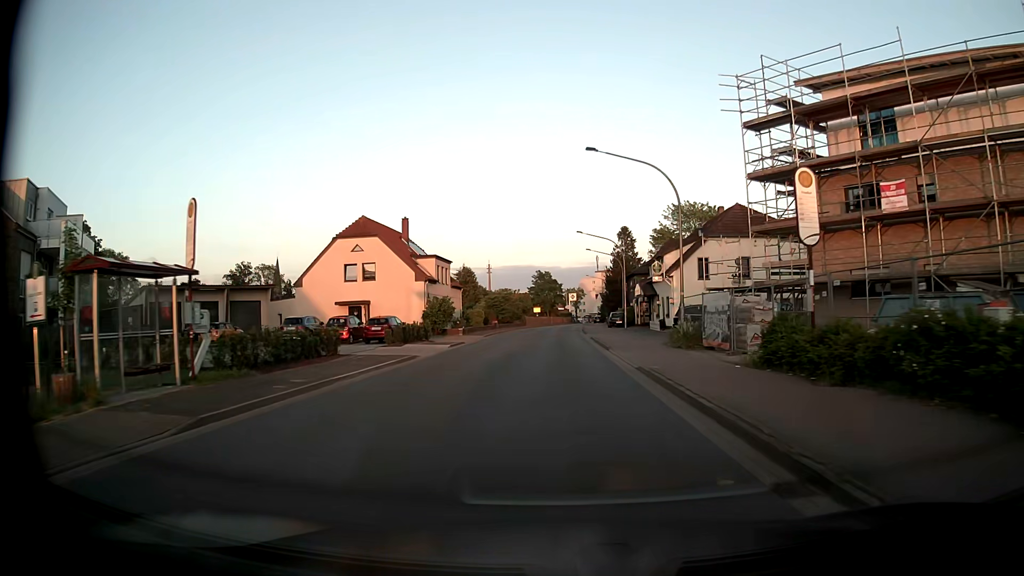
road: tertiary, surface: asphalt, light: Day
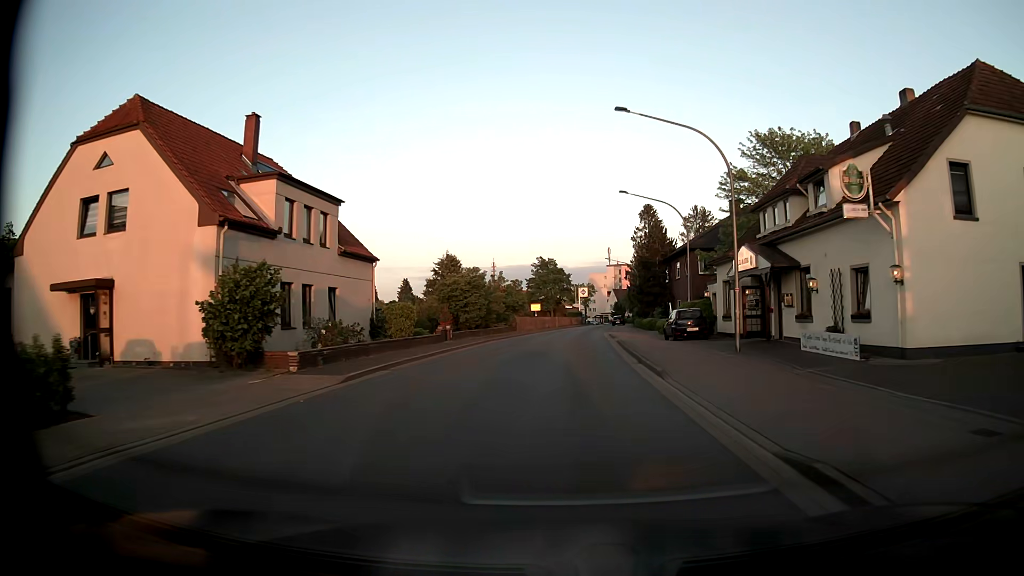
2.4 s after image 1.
(-0.1, +31.7) m; 0°
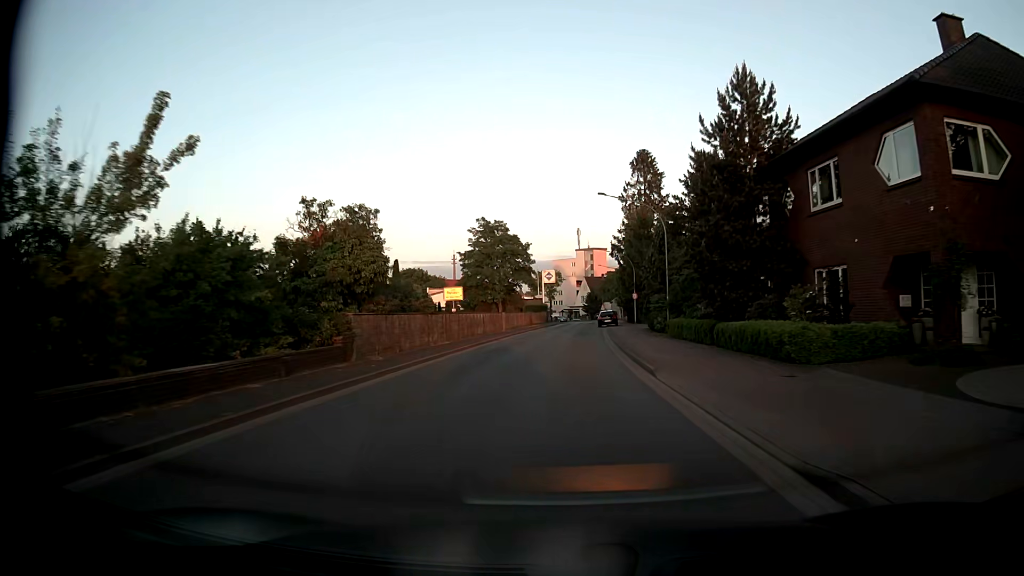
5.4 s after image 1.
(+1.1, +39.6) m; +3°
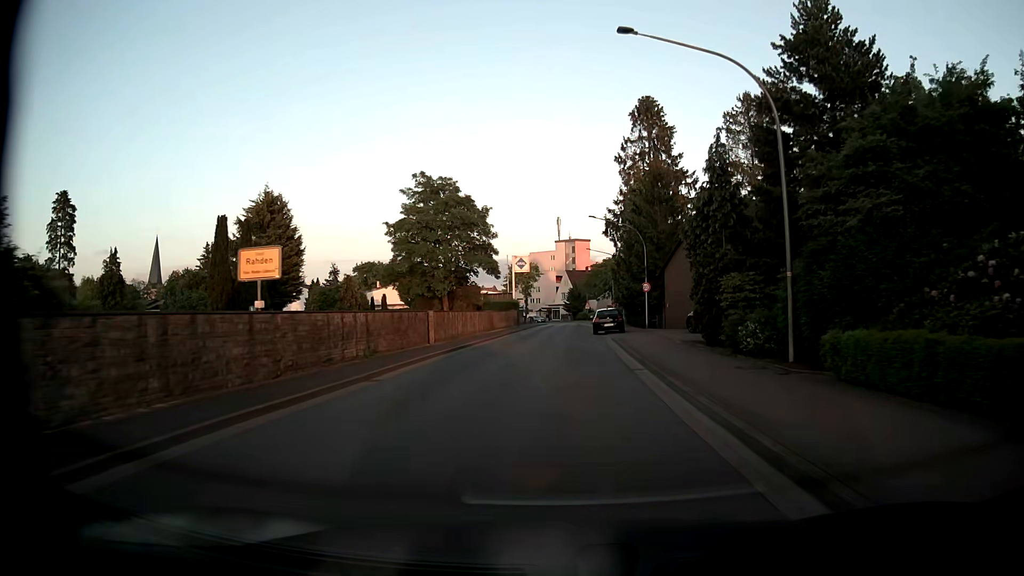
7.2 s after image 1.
(+0.2, +22.0) m; +2°
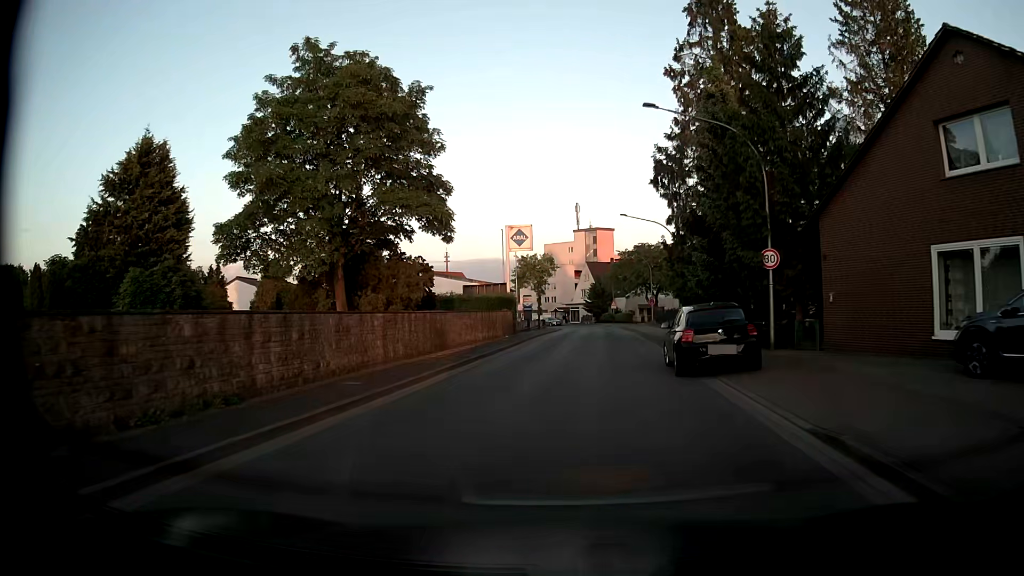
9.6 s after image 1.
(0.0, +24.2) m; -2°
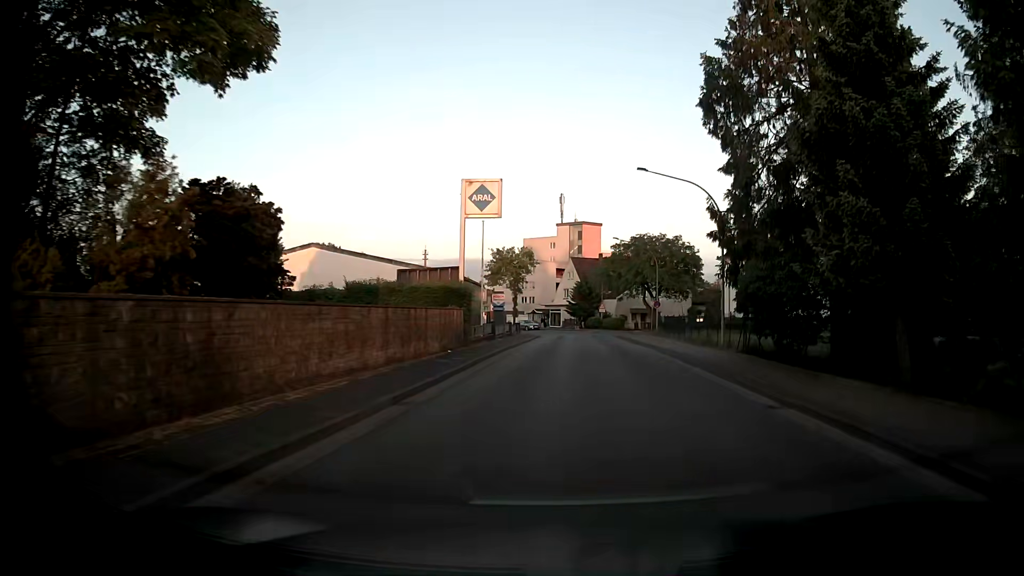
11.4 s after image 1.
(0.0, +15.4) m; +1°
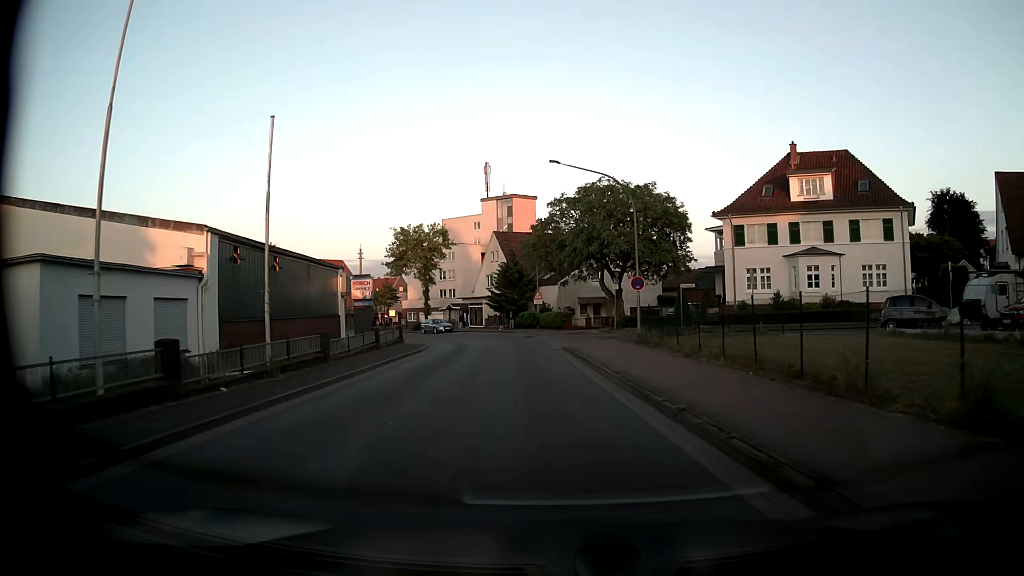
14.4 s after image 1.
(+2.2, +25.6) m; +6°
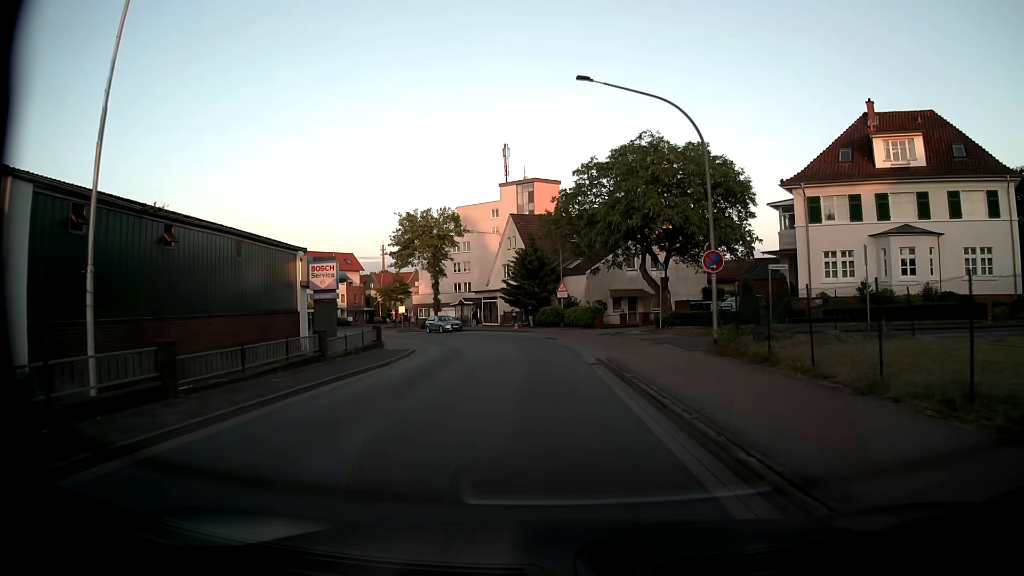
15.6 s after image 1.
(-0.2, +10.0) m; -2°
(0, +10) (-1, +20) (-2, +30) (-4, +40) (-8, +49) (-13, +57) (-19, +66) (-23, +75) (-26, +84) (-27, +94) m
